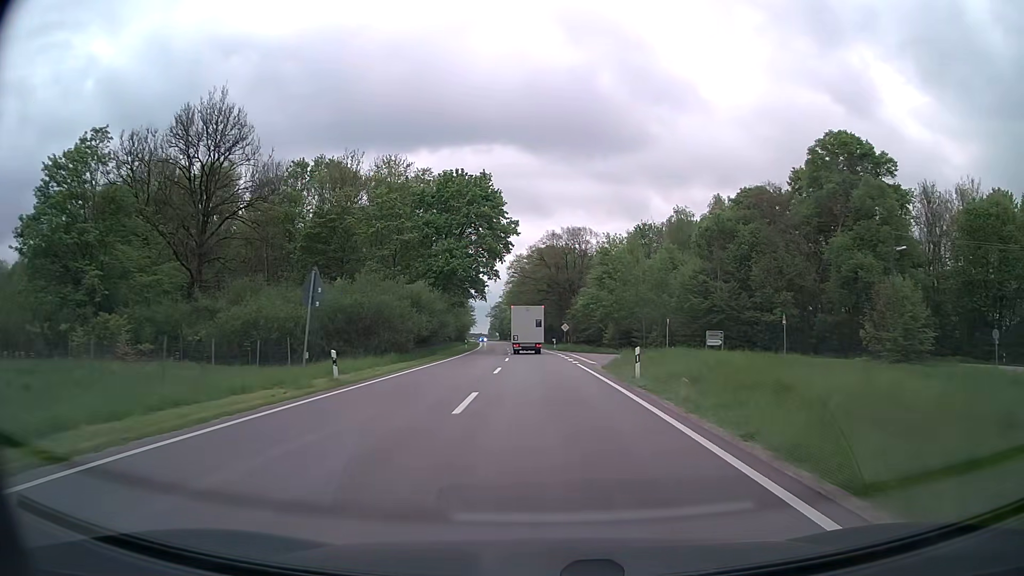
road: secondary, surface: asphalt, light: Day
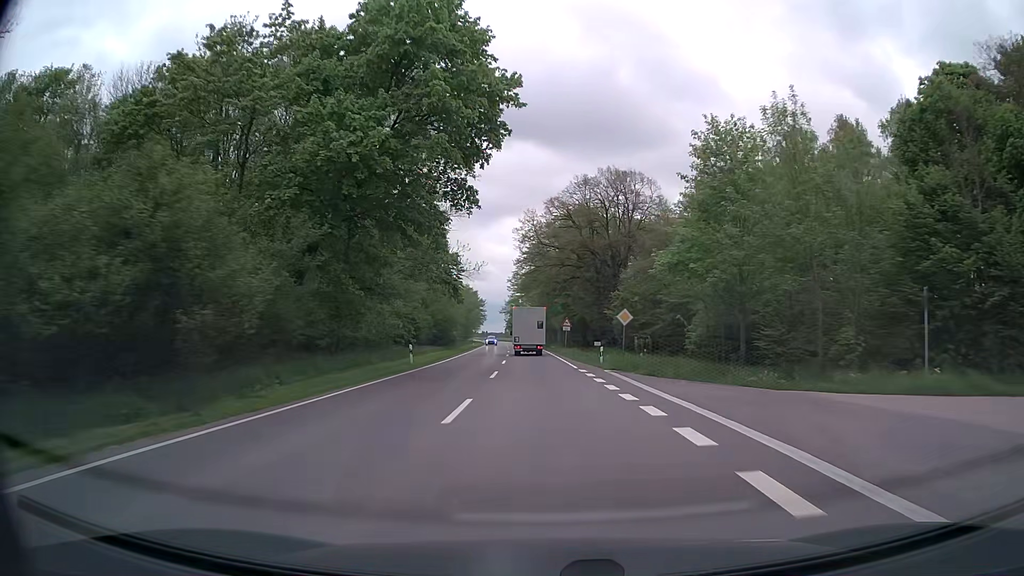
(-0.4, +37.3) m; -2°
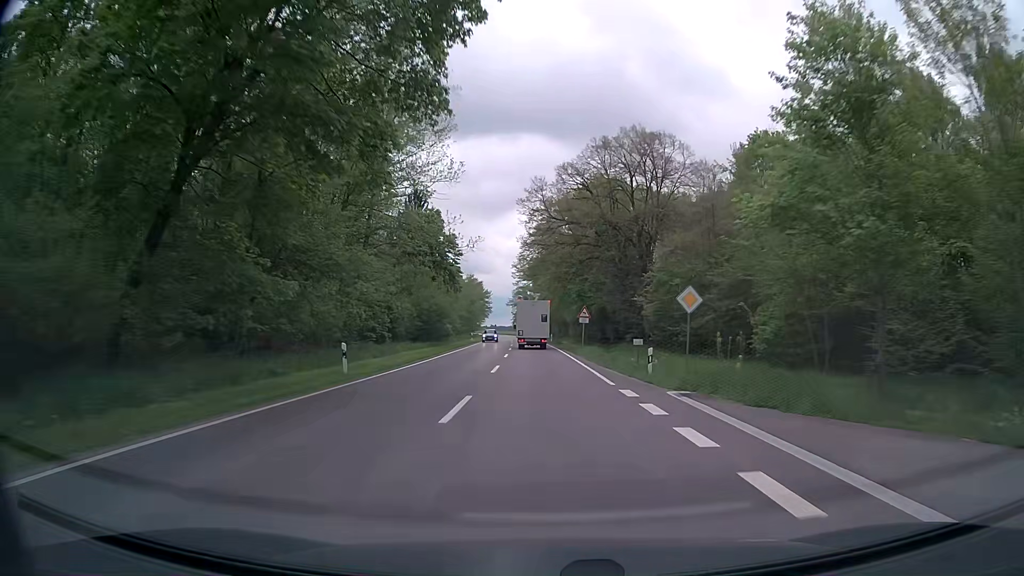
(-0.1, +12.4) m; -1°
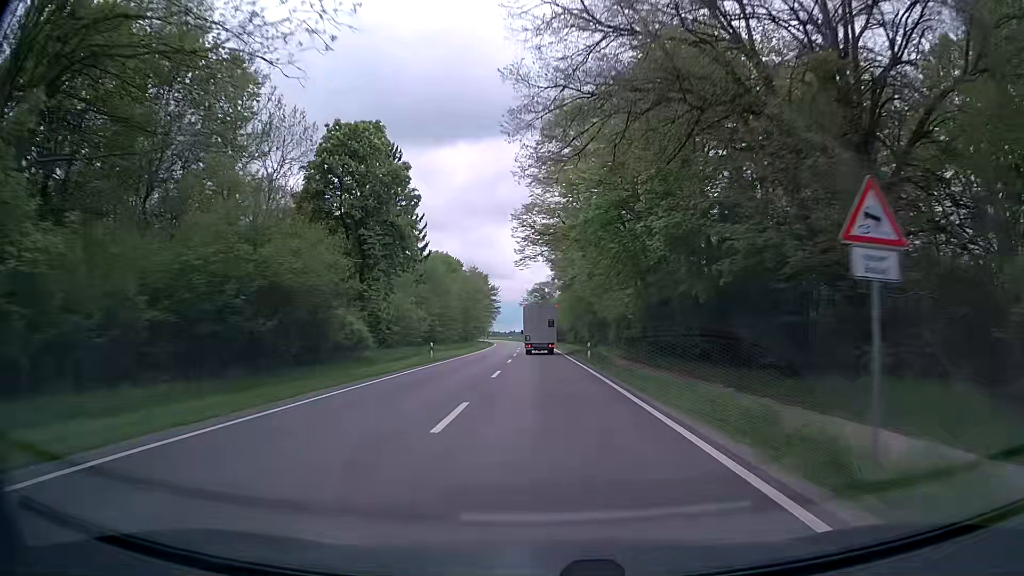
(-0.5, +37.1) m; -2°
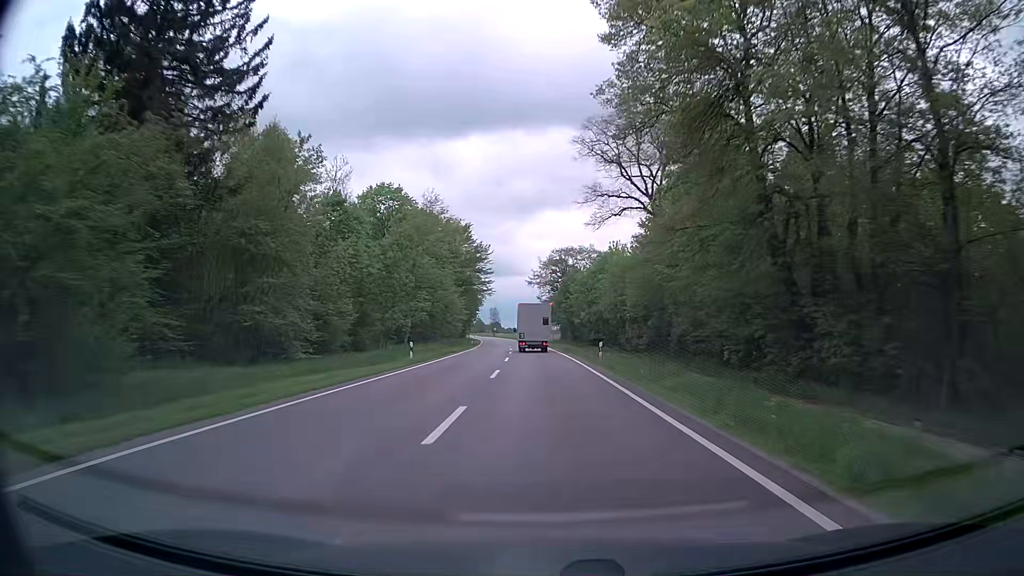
(-1.0, +61.6) m; -1°
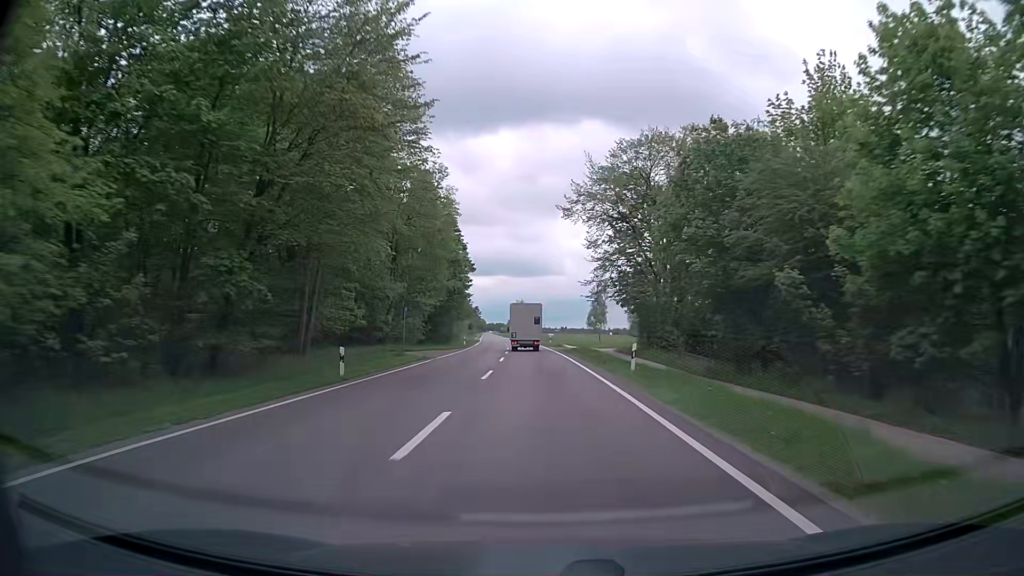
(-1.3, +61.5) m; -3°
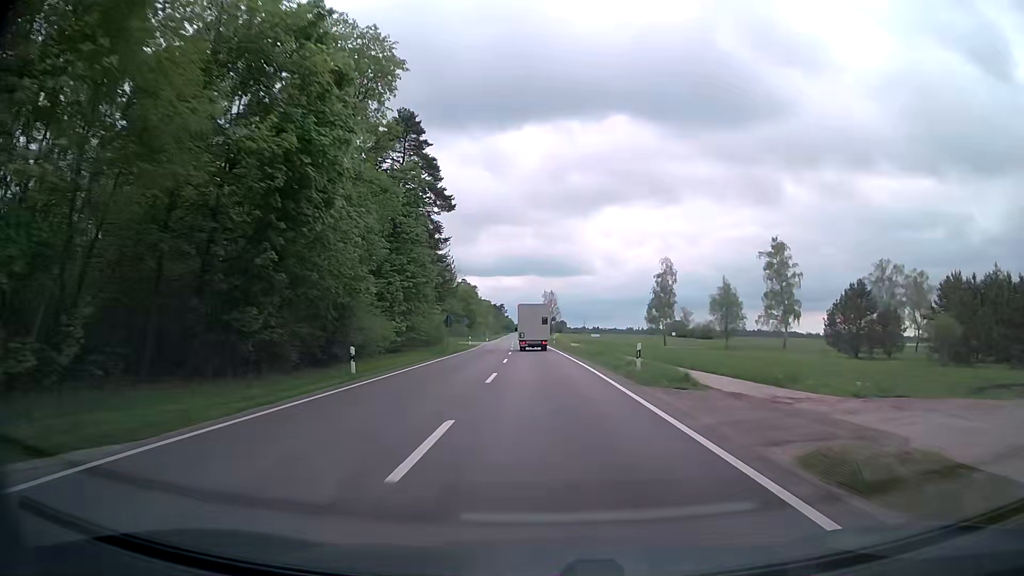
(-1.1, +49.4) m; -2°
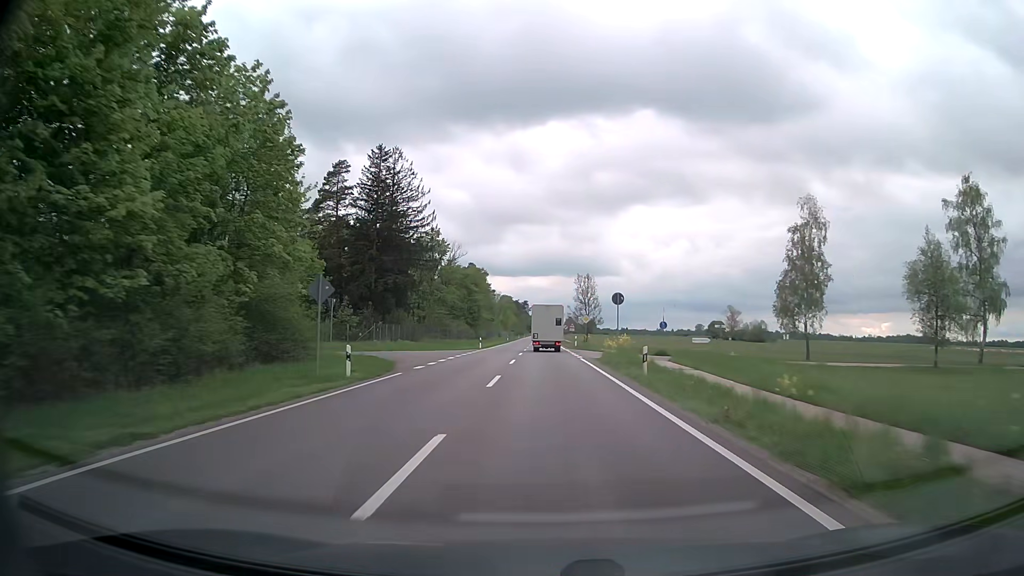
(-1.0, +49.9) m; -2°
(0, +10) (0, +20) (0, +30) (0, +40) (0, +50) (0, +60) (0, +70) (0, +80) (0, +90) (0, +100) m
